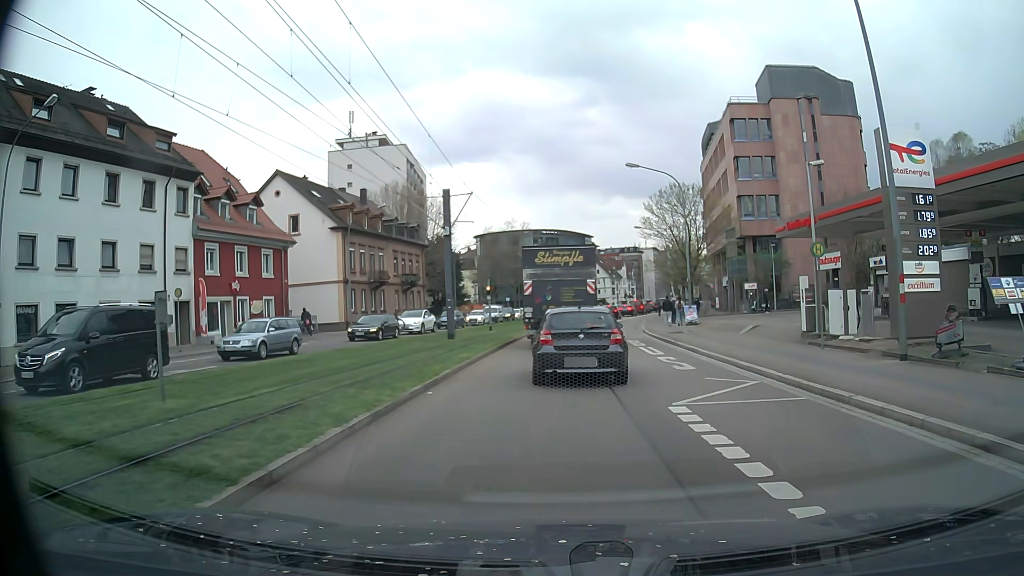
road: secondary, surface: asphalt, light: Day
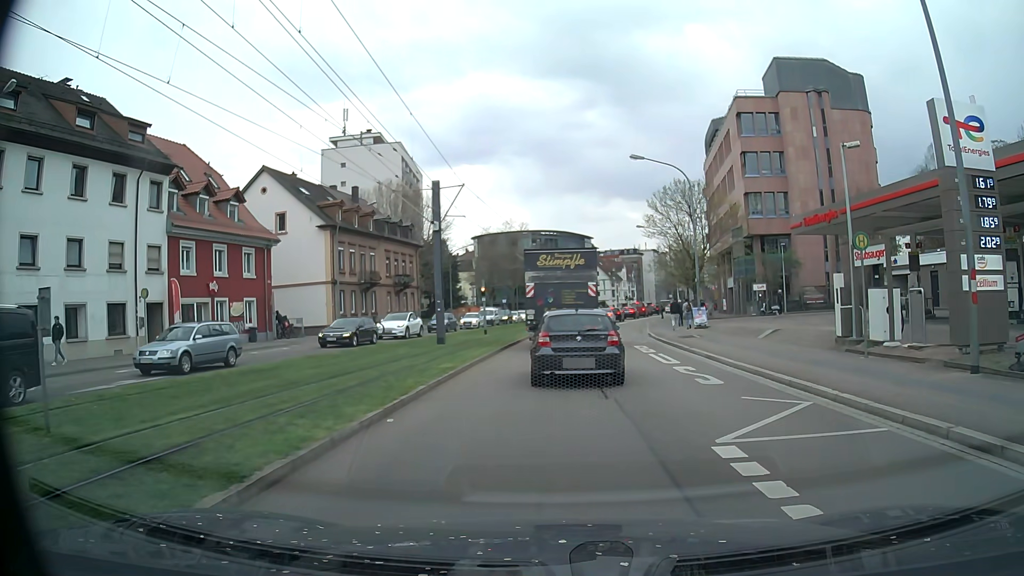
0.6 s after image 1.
(0.0, +2.7) m; -1°
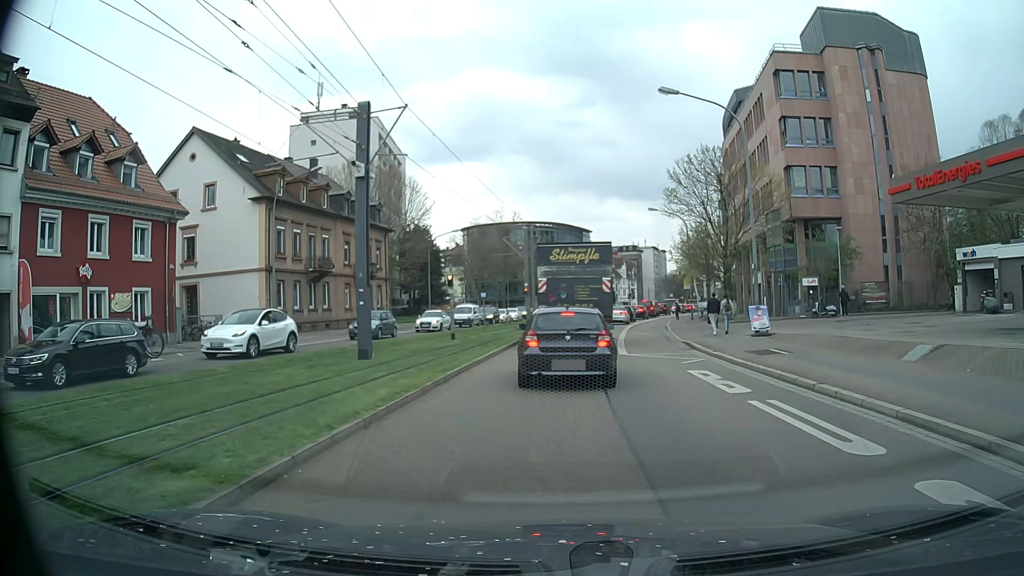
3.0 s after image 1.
(+0.2, +11.6) m; +2°
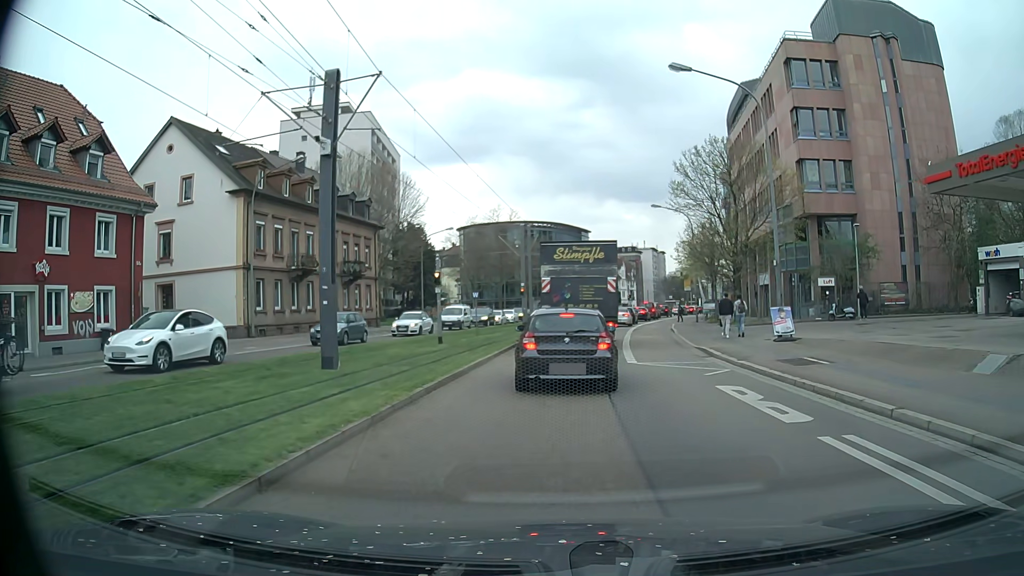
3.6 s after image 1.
(0.0, +2.9) m; -1°
